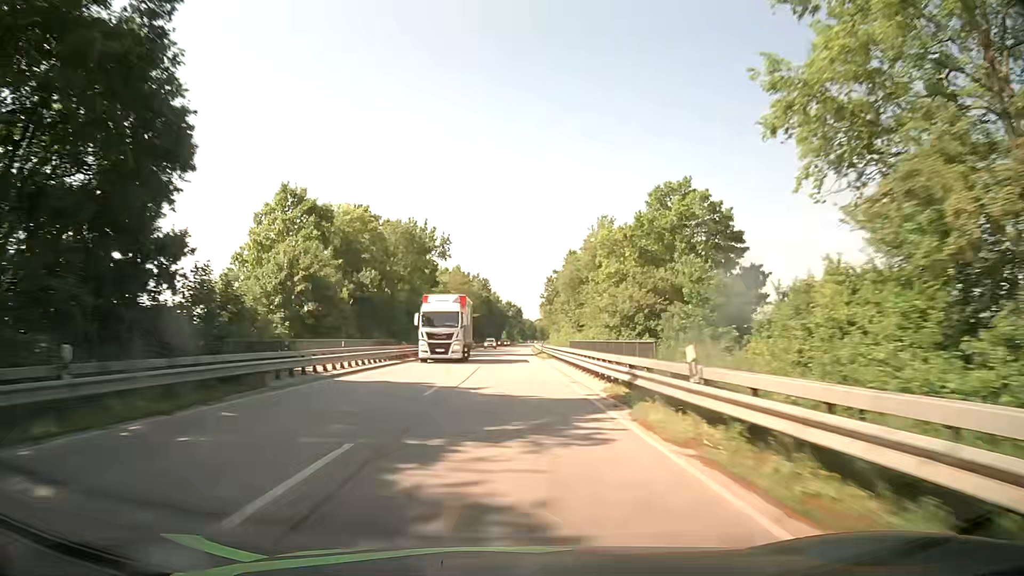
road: primary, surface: asphalt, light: Day
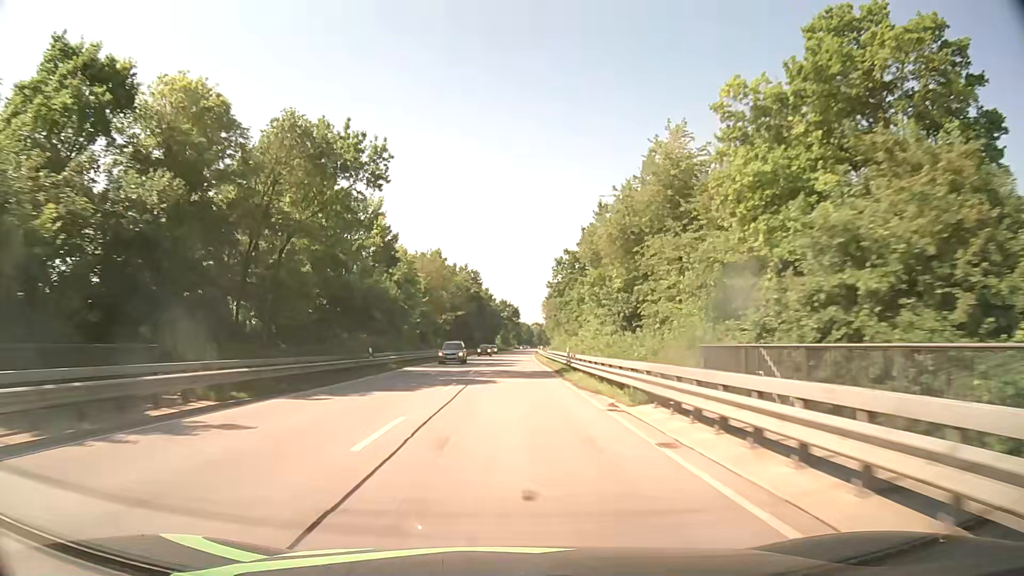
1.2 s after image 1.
(0.0, +31.7) m; 0°
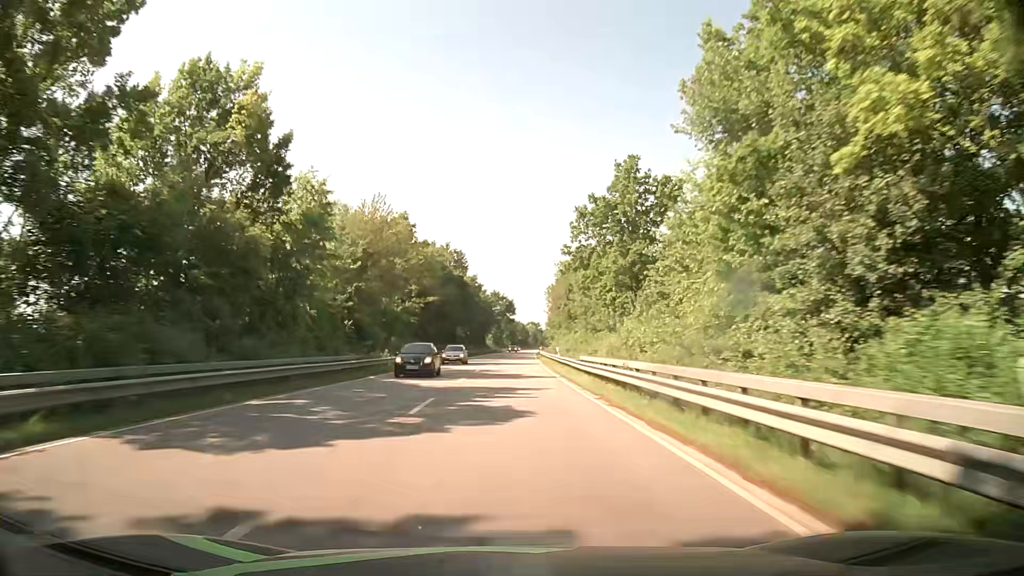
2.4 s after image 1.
(0.0, +31.7) m; 0°
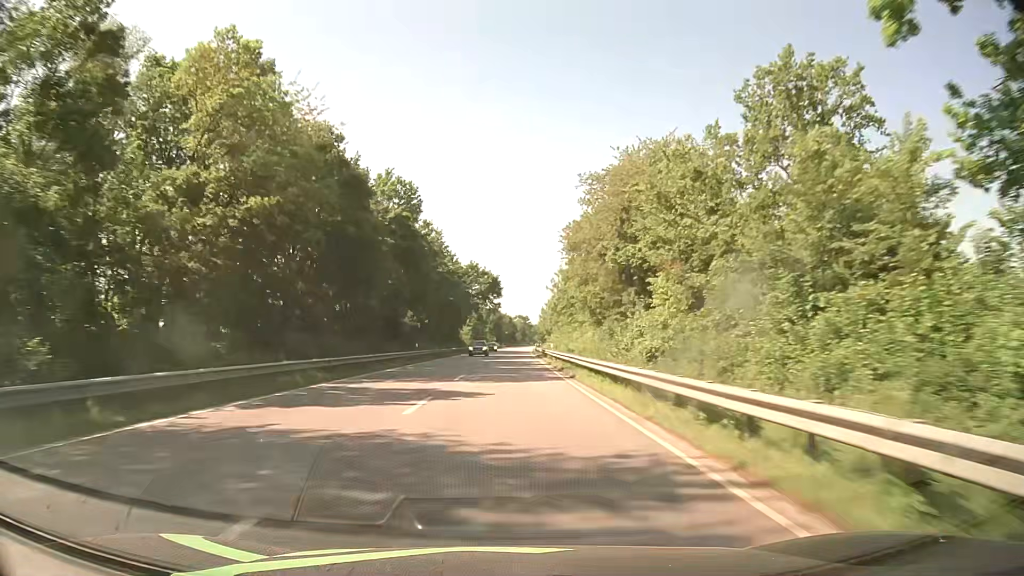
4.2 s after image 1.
(+0.5, +47.4) m; +1°
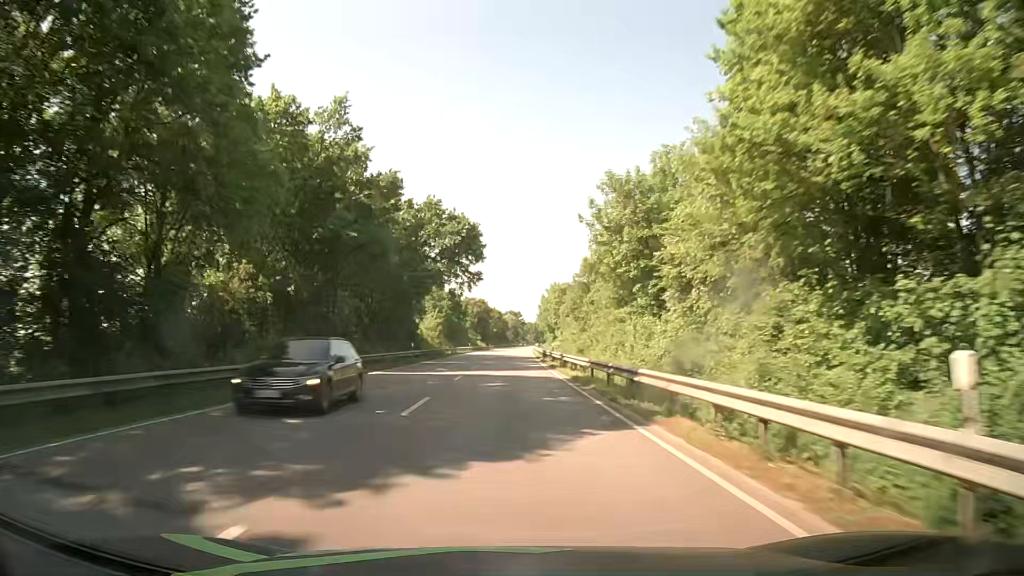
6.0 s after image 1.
(+0.5, +47.4) m; +1°
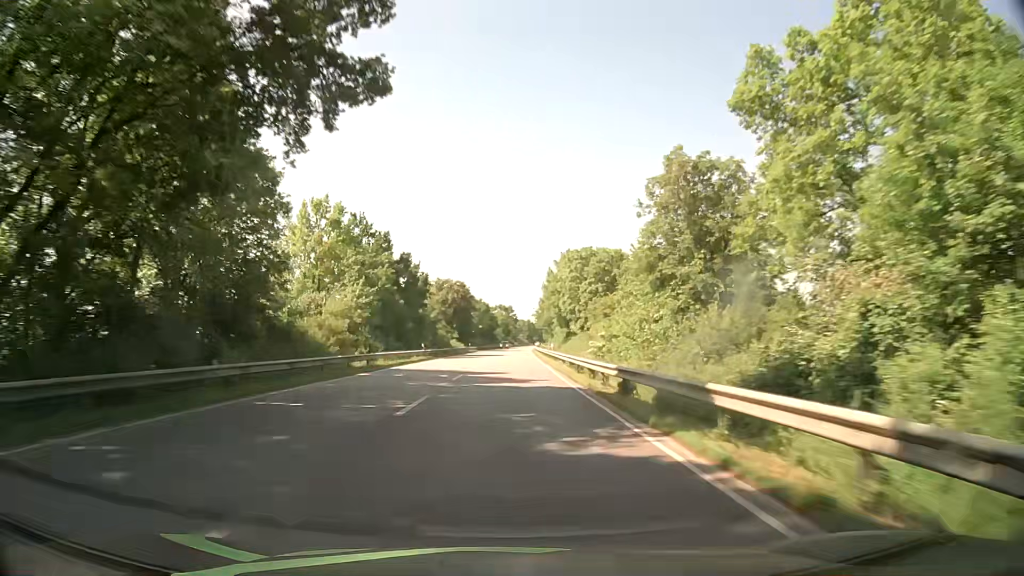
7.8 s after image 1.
(+0.4, +47.4) m; +1°
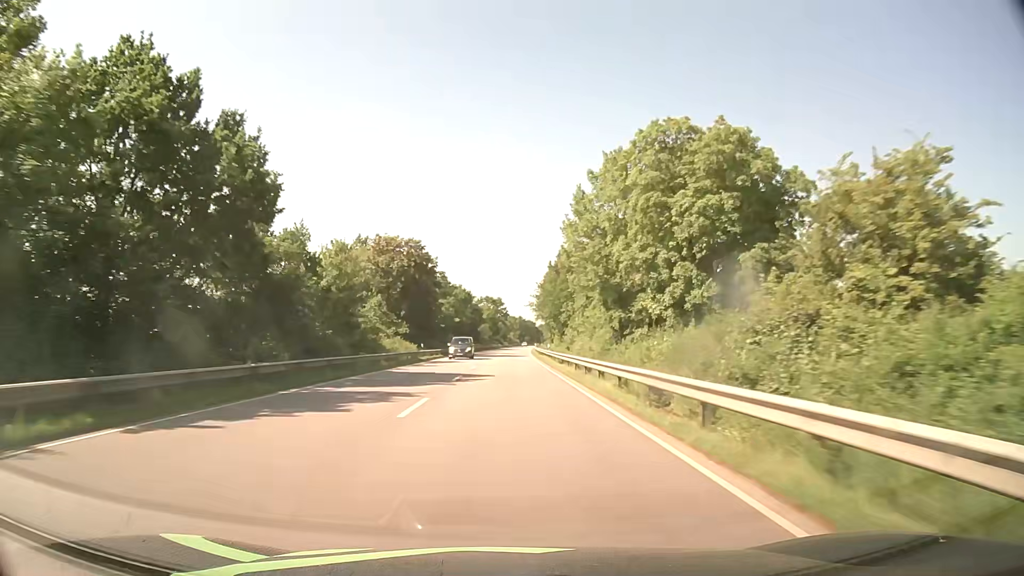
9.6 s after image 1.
(0.0, +47.4) m; 0°
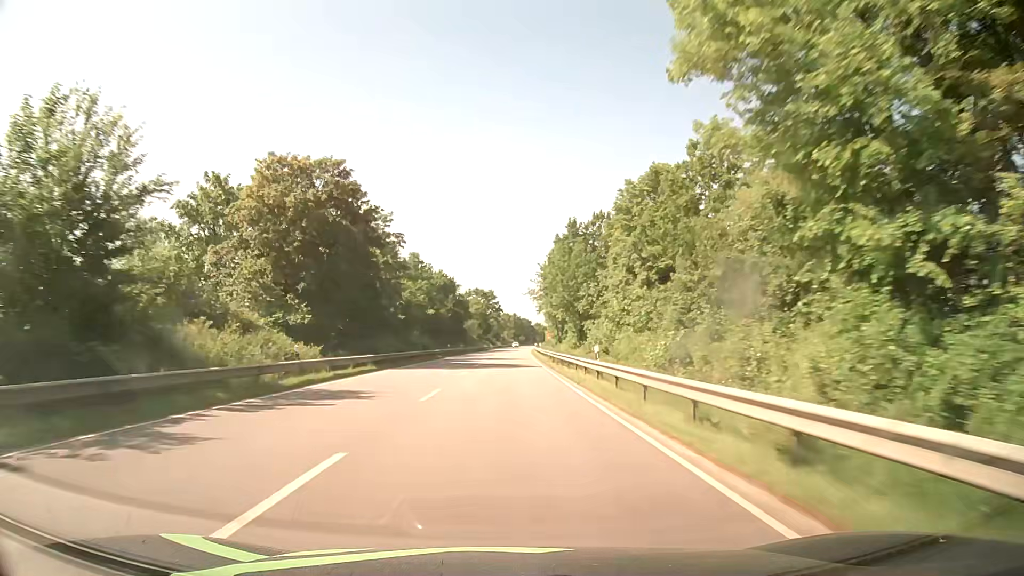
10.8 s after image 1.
(+0.1, +31.6) m; 0°
(0, +10) (0, +20) (0, +30) (0, +40) (+1, +50) (+1, +60) (+1, +70) (+1, +80) (+1, +90) (+2, +100) m
